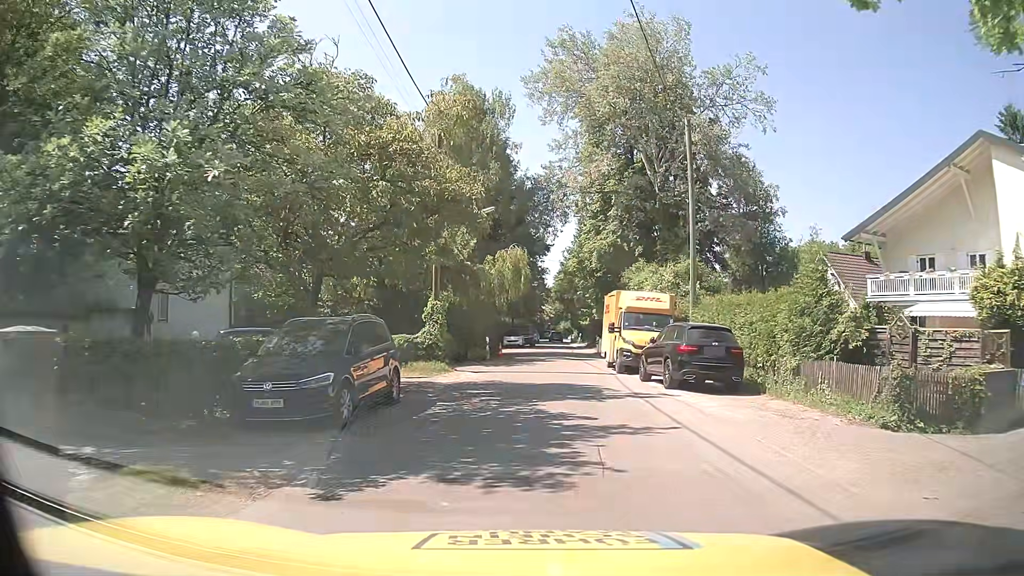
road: residential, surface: asphalt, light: Day
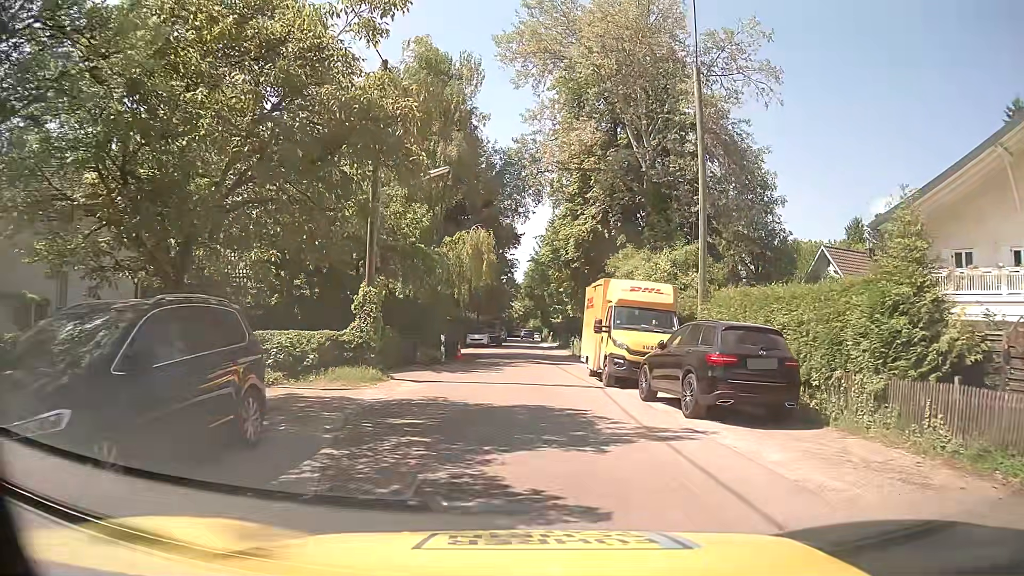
(+0.1, +5.4) m; +3°
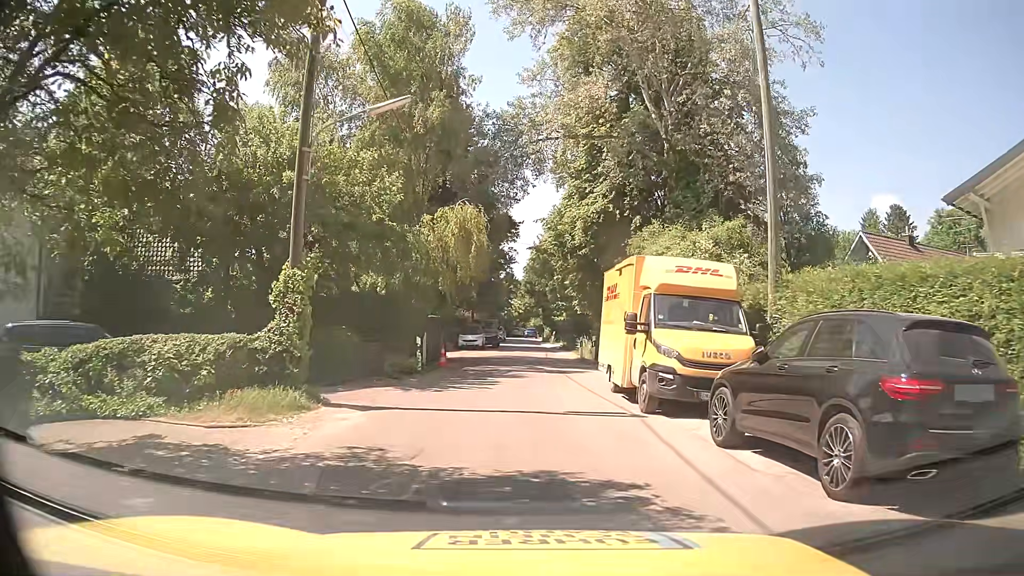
(-0.1, +5.7) m; -1°
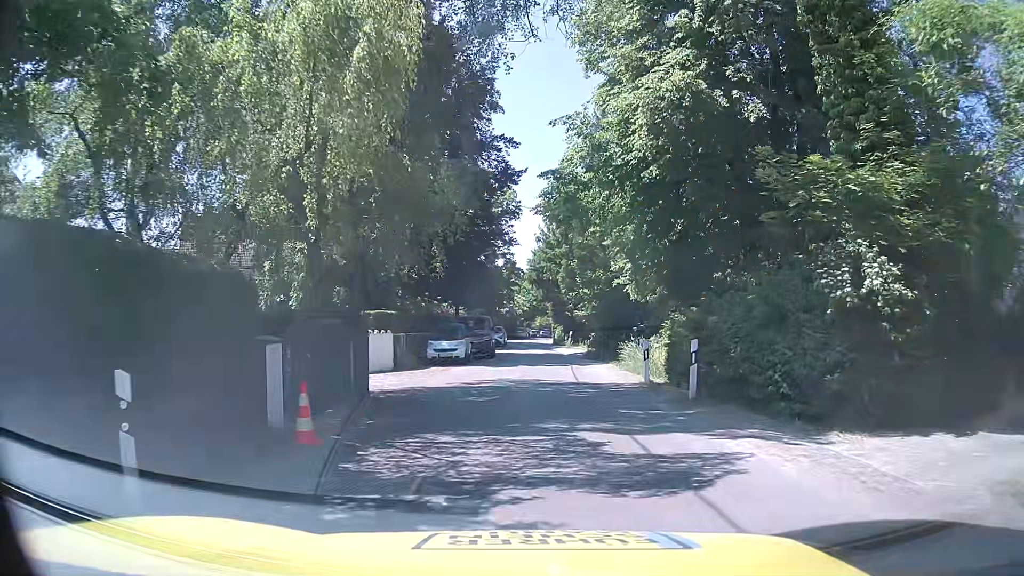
(-0.2, +15.6) m; +2°
